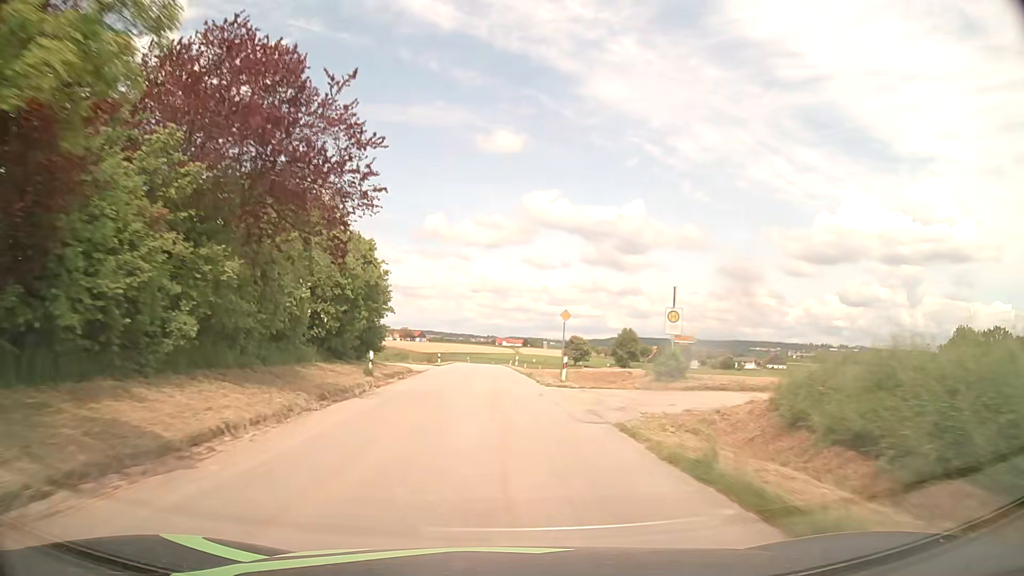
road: tertiary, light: Day
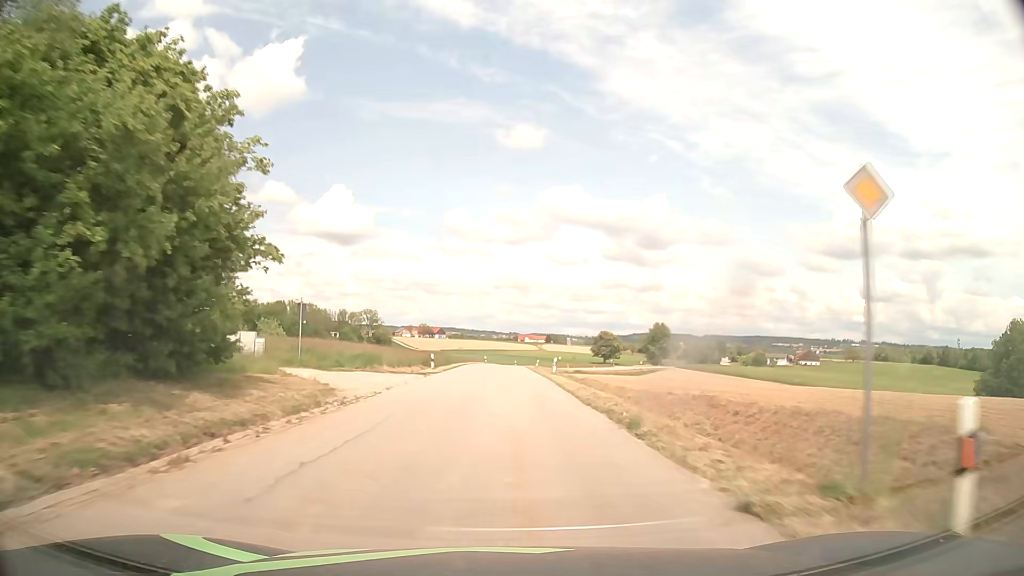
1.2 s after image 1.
(-0.4, +21.8) m; -2°
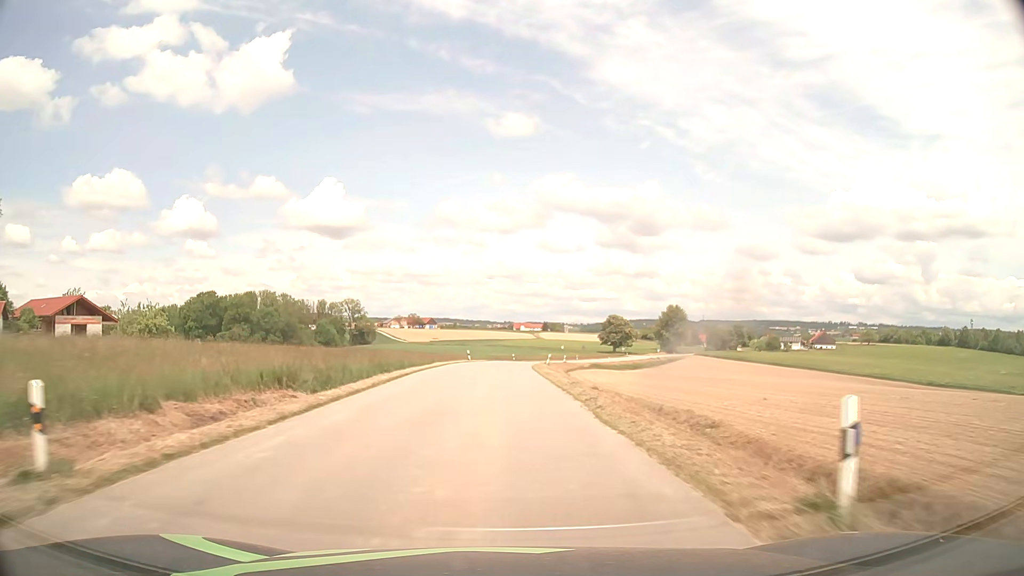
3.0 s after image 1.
(+0.2, +32.8) m; +1°
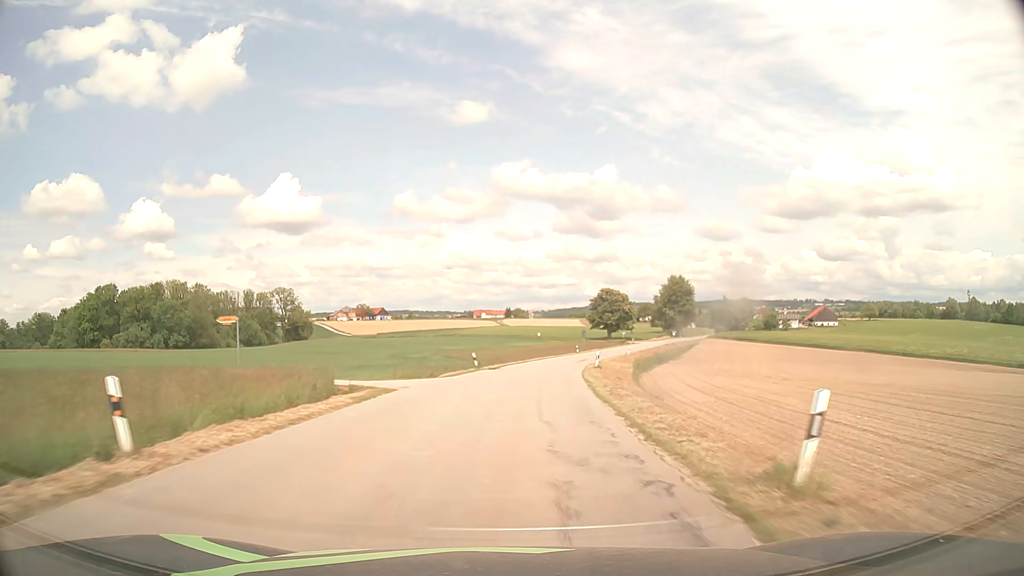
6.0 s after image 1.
(+0.5, +54.6) m; +3°
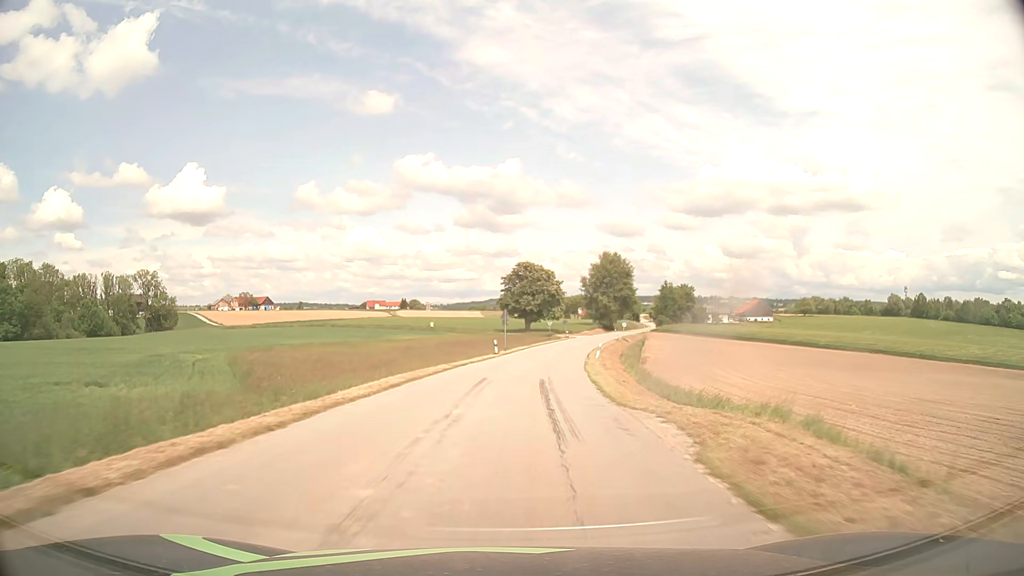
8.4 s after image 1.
(+3.1, +43.5) m; +8°
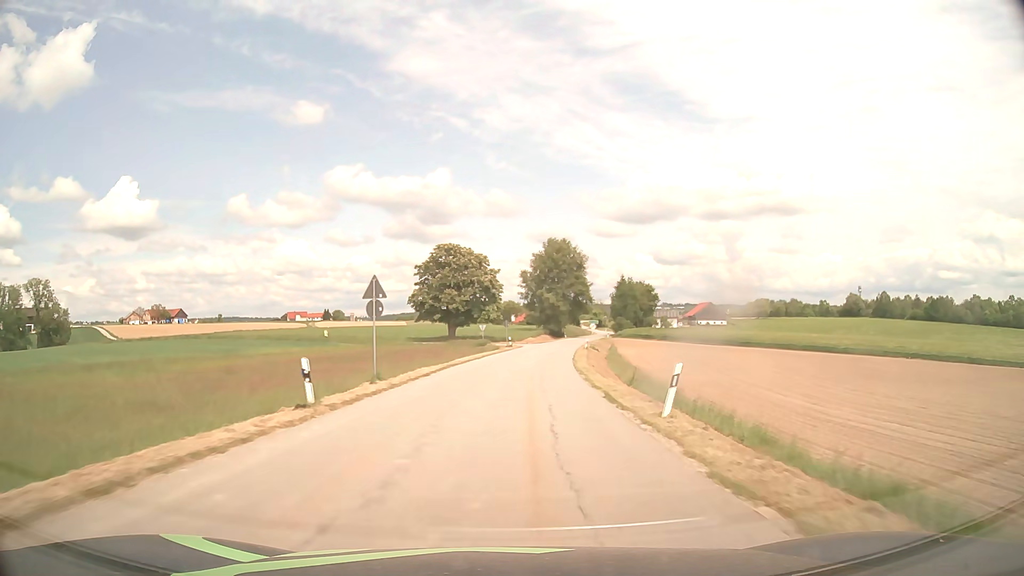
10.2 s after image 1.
(+1.8, +32.5) m; +6°
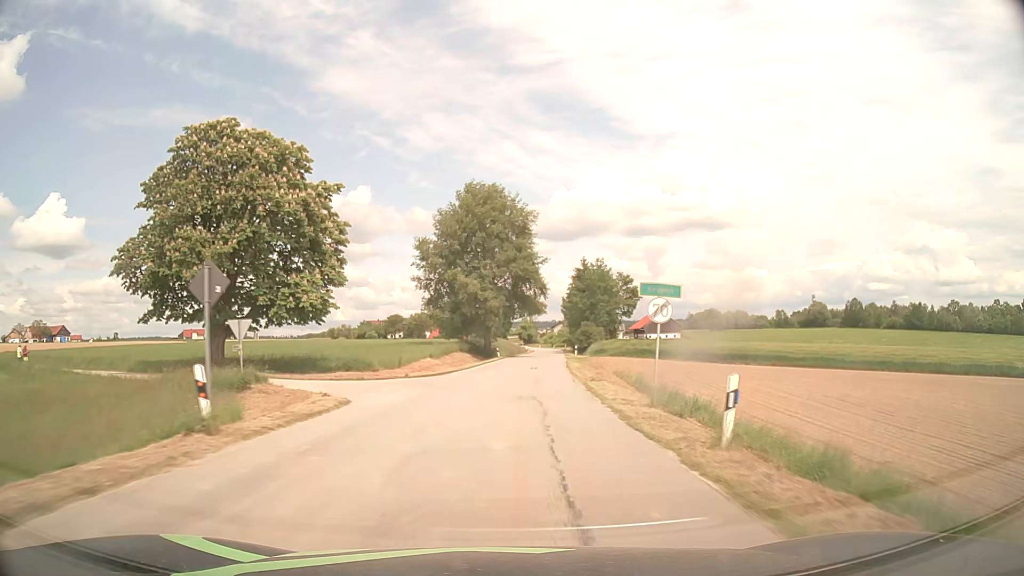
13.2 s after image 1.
(+3.3, +53.6) m; +6°
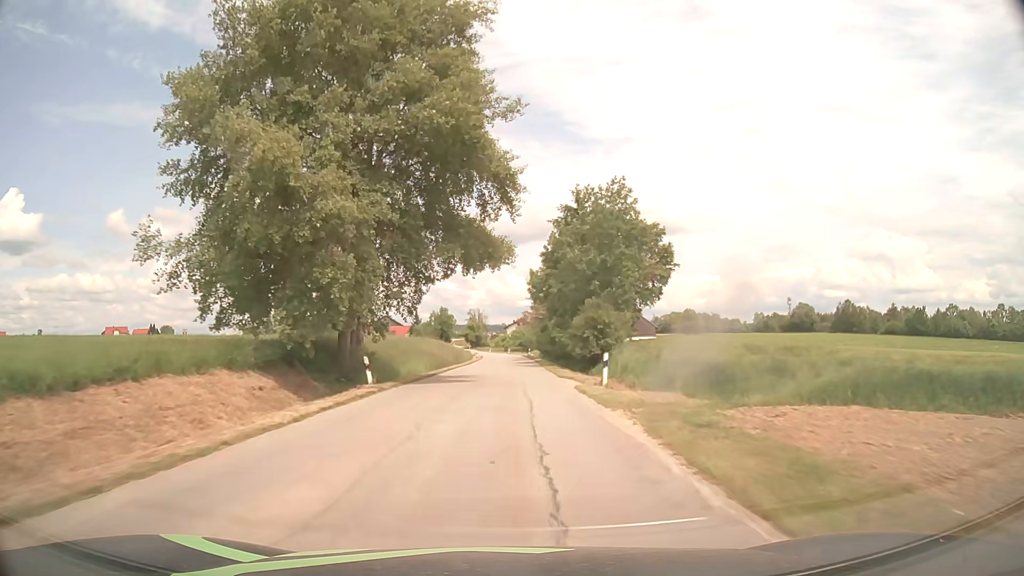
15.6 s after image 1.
(+2.2, +44.6) m; +5°
(0, +10) (0, +20) (0, +30) (0, +40) (0, +50) (0, +60) (0, +70) (0, +80) (0, +90) (0, +100) m
